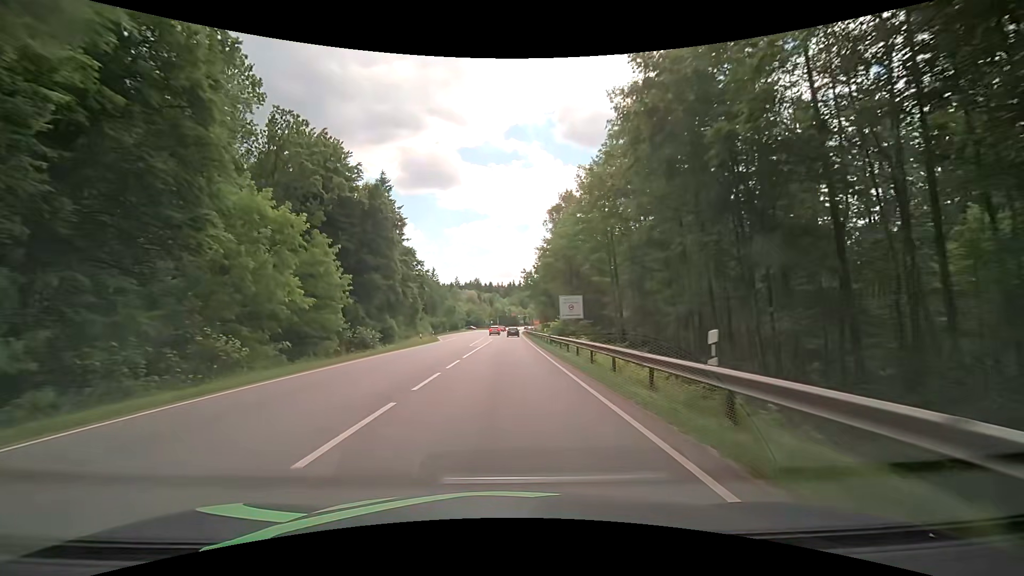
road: secondary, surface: asphalt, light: Day
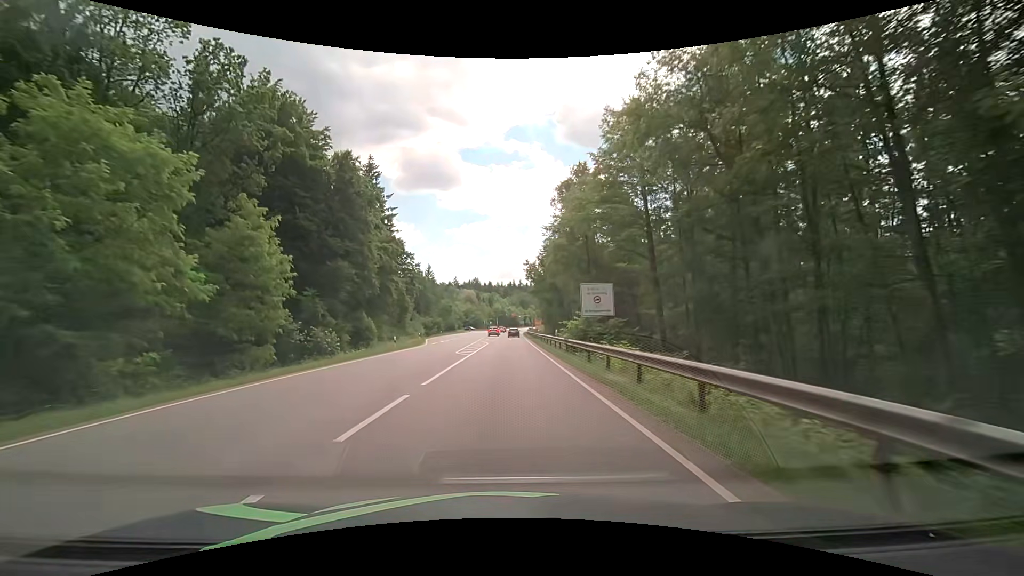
(+0.1, +10.9) m; -1°
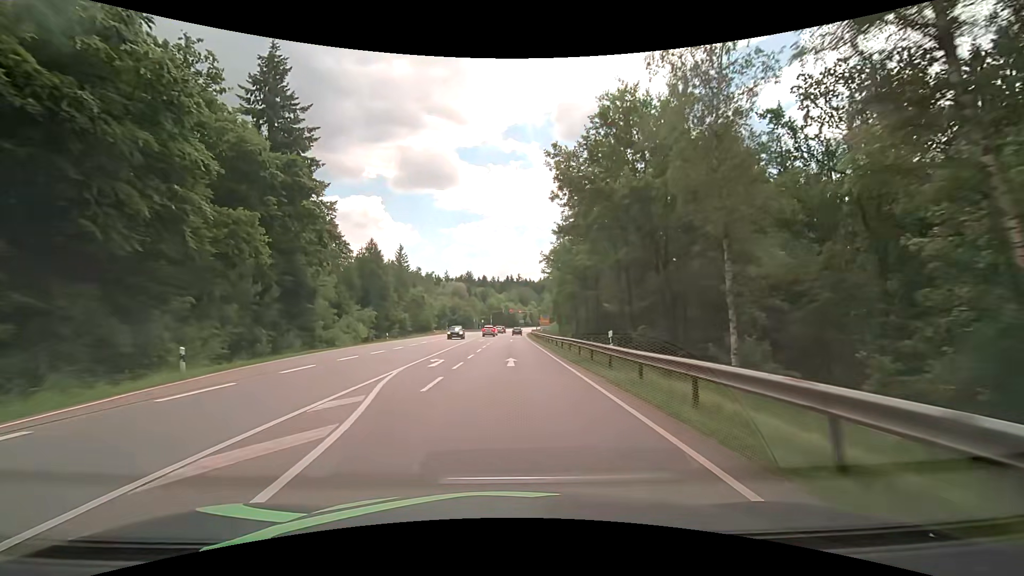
(+0.7, +43.3) m; +1°
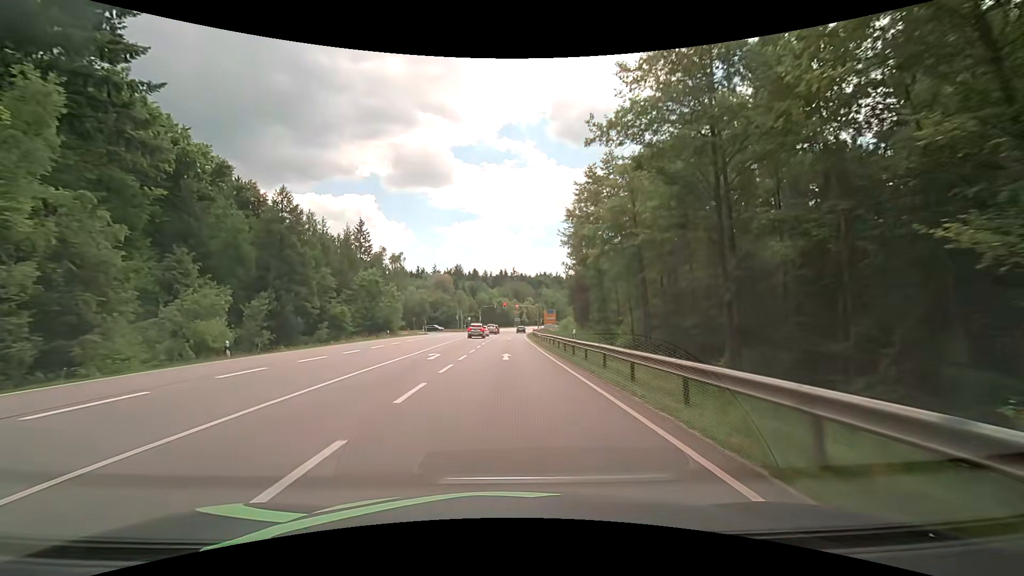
(+0.2, +31.8) m; 0°
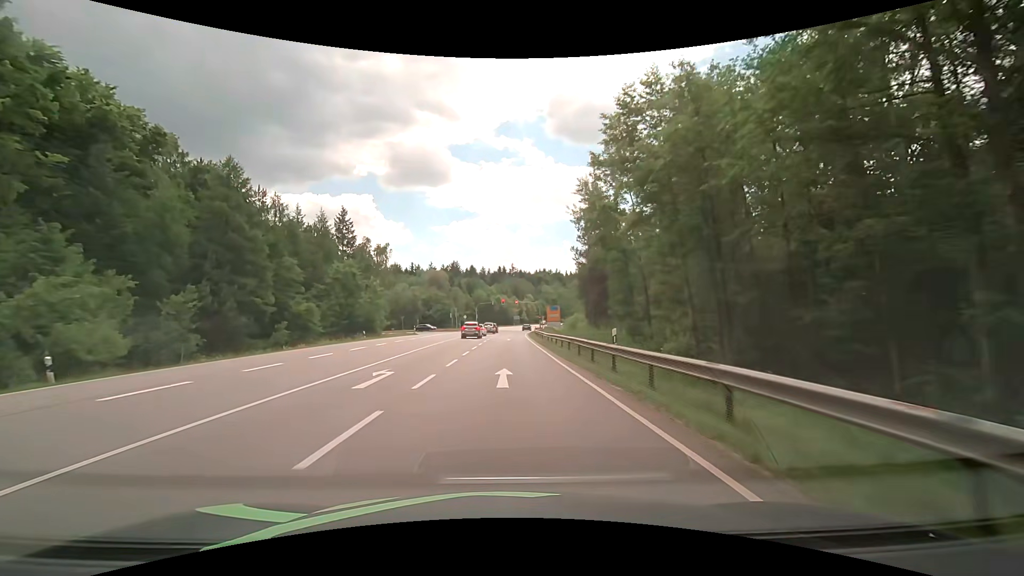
(+0.1, +9.8) m; 0°
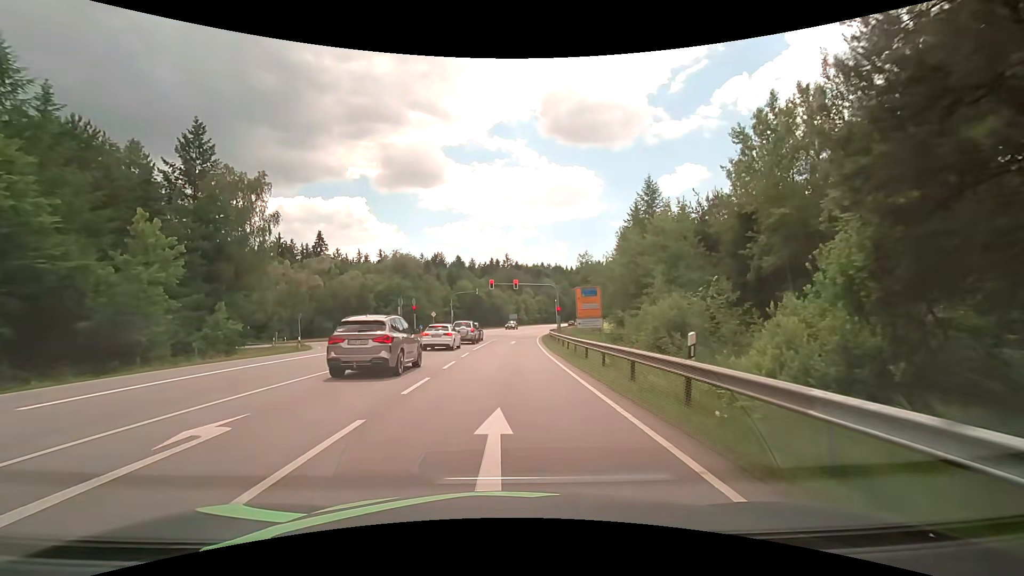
(+0.2, +42.2) m; +1°
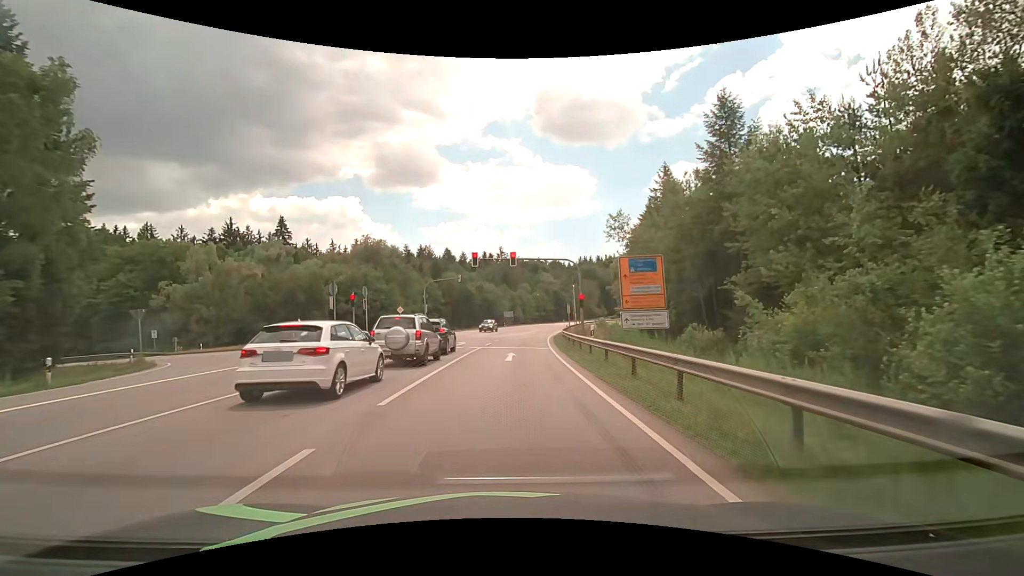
(0.0, +19.2) m; 0°
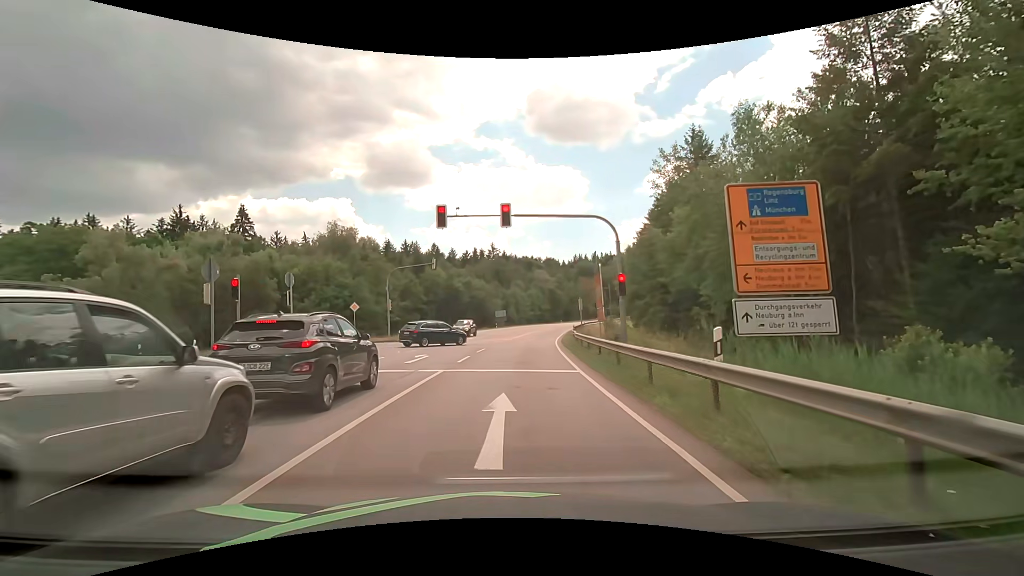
(+0.1, +13.2) m; +1°
